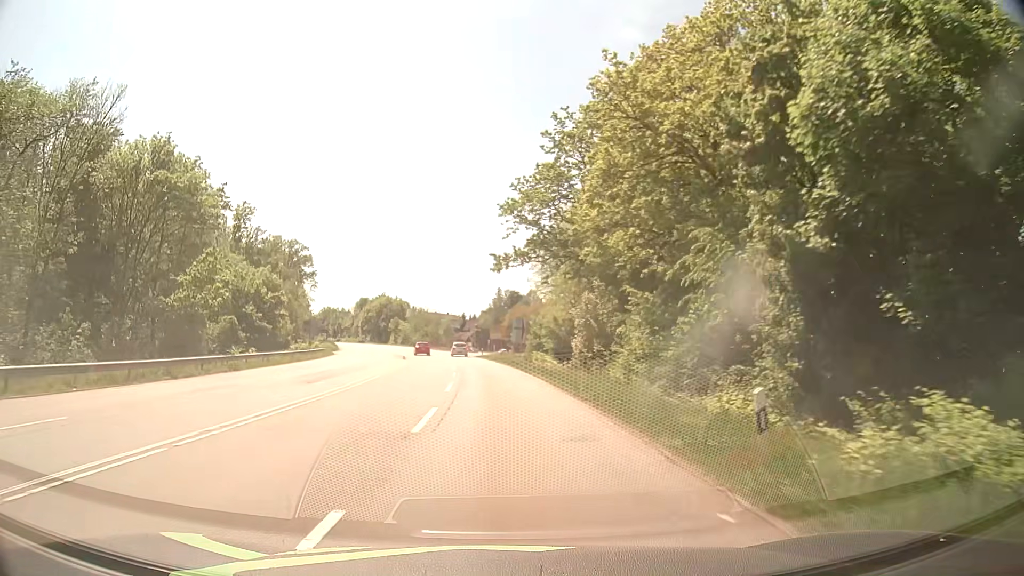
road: secondary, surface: asphalt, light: Day
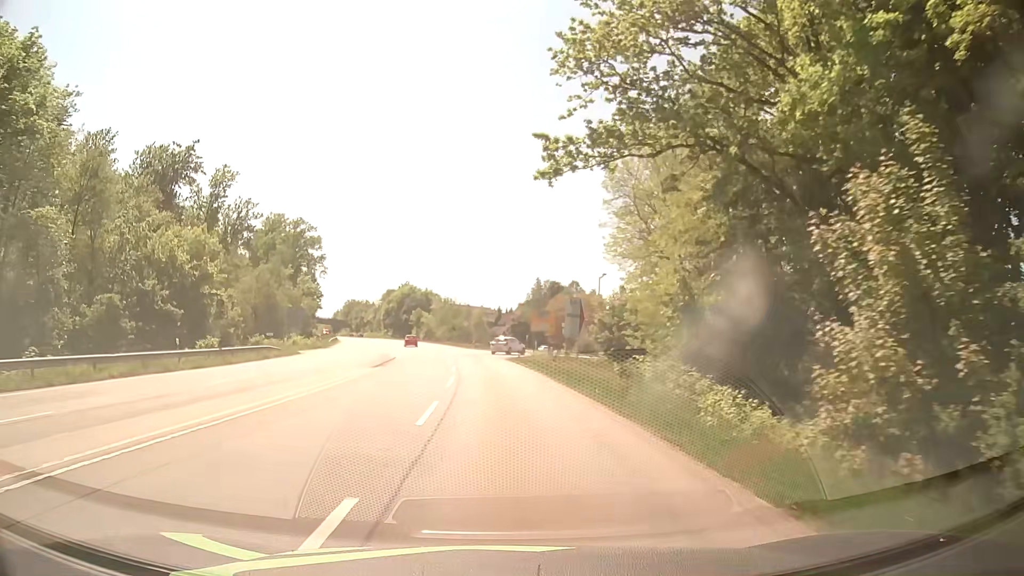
(-0.6, +26.8) m; -3°
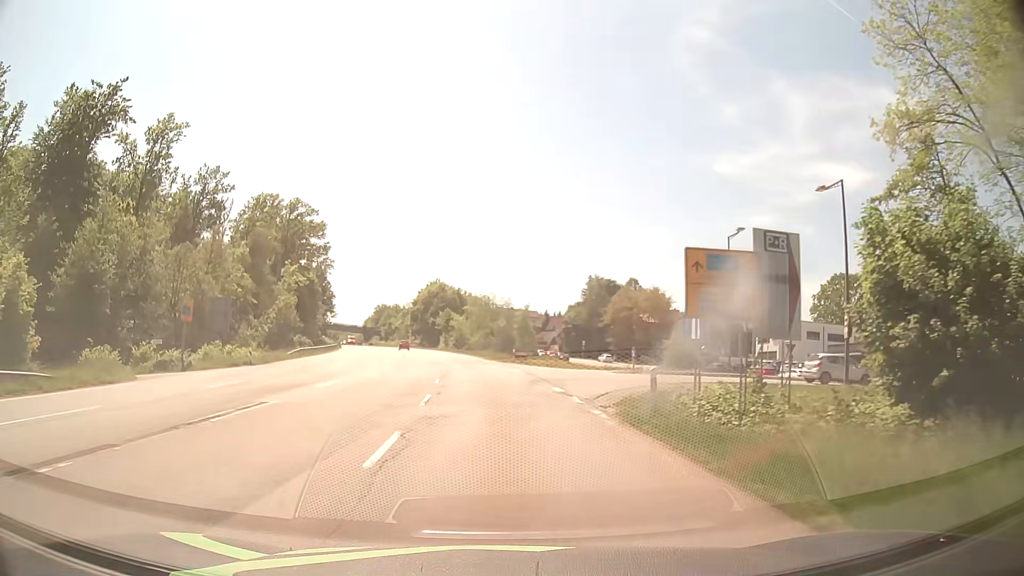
(-1.1, +32.6) m; -4°
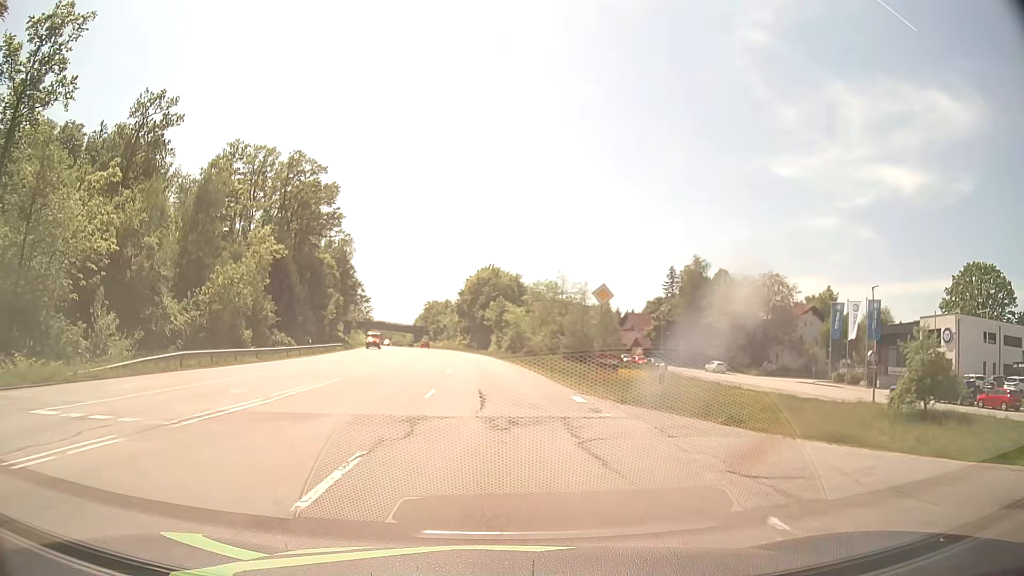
(-1.3, +33.8) m; -5°
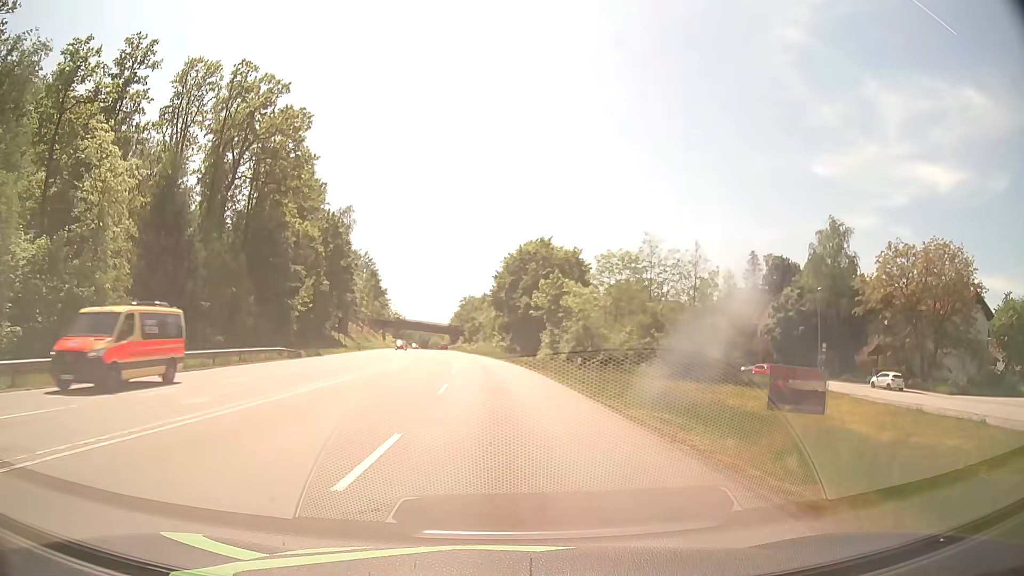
(-1.4, +34.8) m; -4°
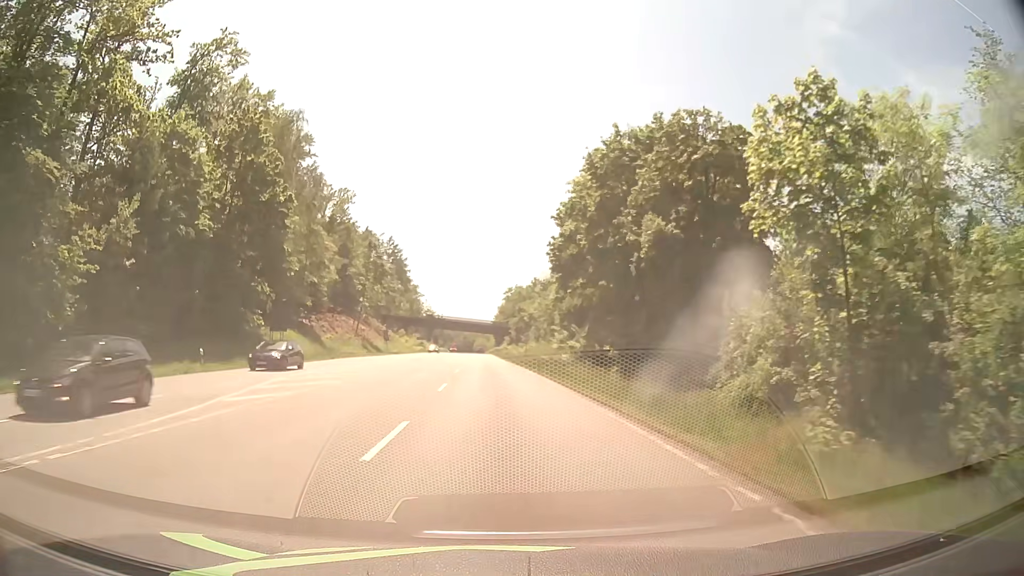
(-1.7, +44.8) m; -4°
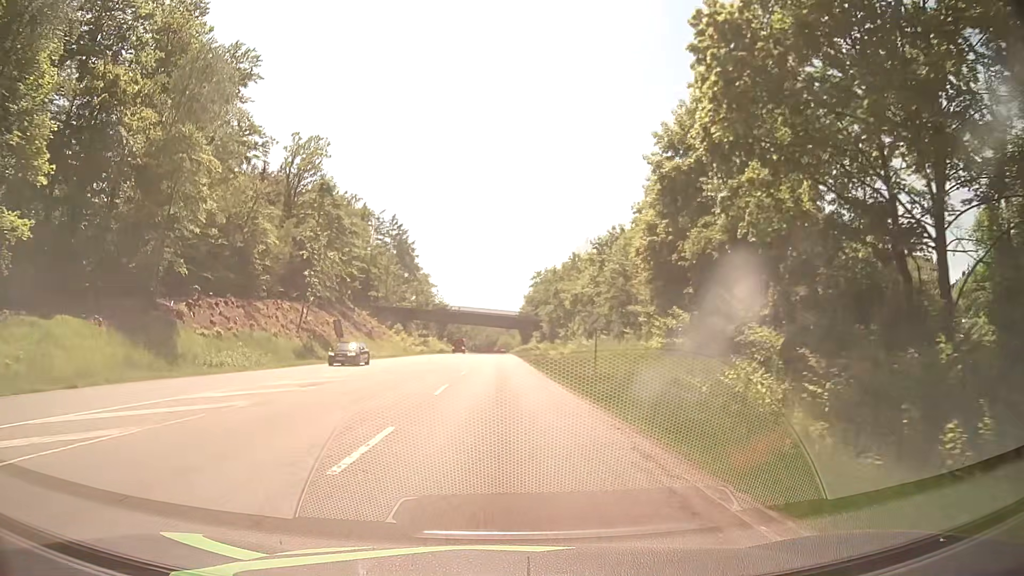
(-0.8, +36.3) m; -2°
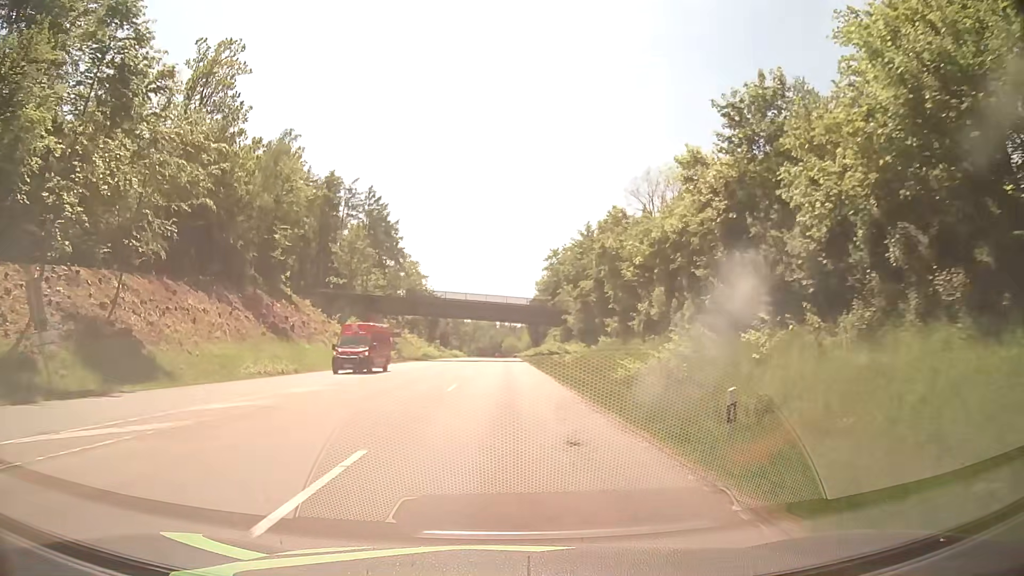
(-0.3, +37.1) m; 0°
(0, +10) (0, +20) (0, +30) (0, +40) (0, +50) (0, +60) (0, +70) (0, +80) (0, +90) (0, +100) m
